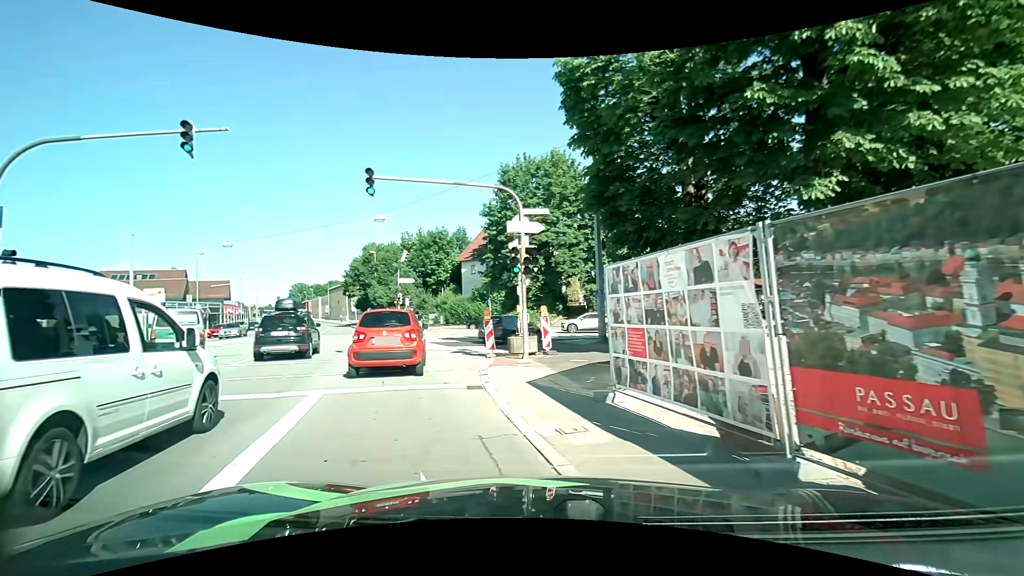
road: primary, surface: asphalt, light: Day
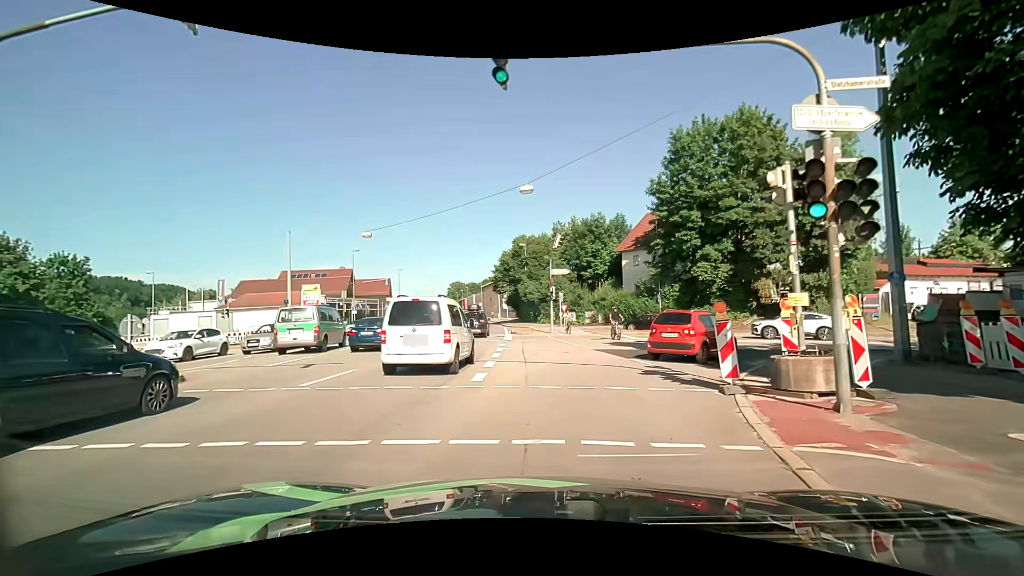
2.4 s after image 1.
(-1.7, +7.6) m; -18°
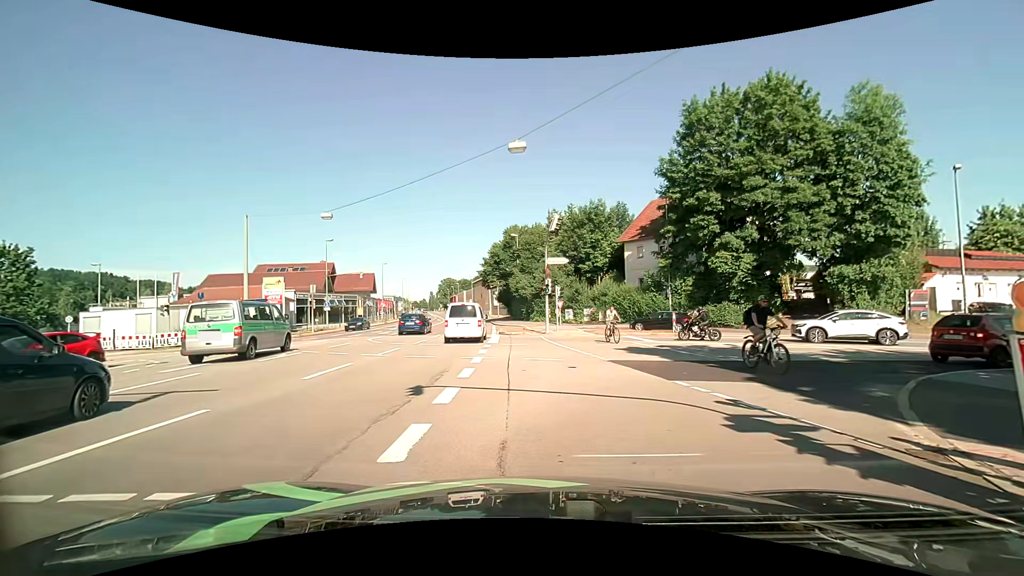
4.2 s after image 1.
(-0.1, +5.7) m; -1°
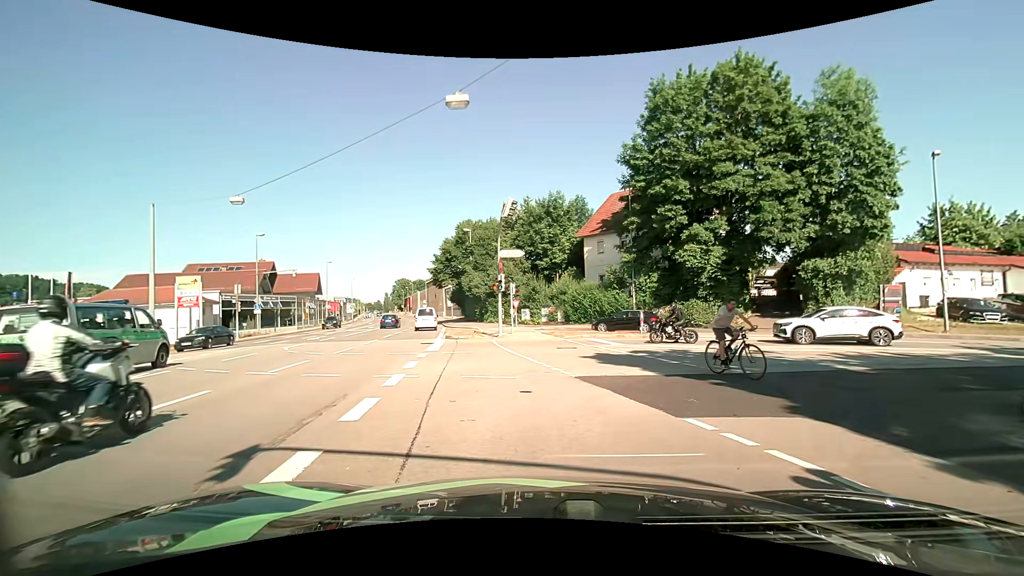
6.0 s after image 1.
(+0.2, +3.9) m; +5°
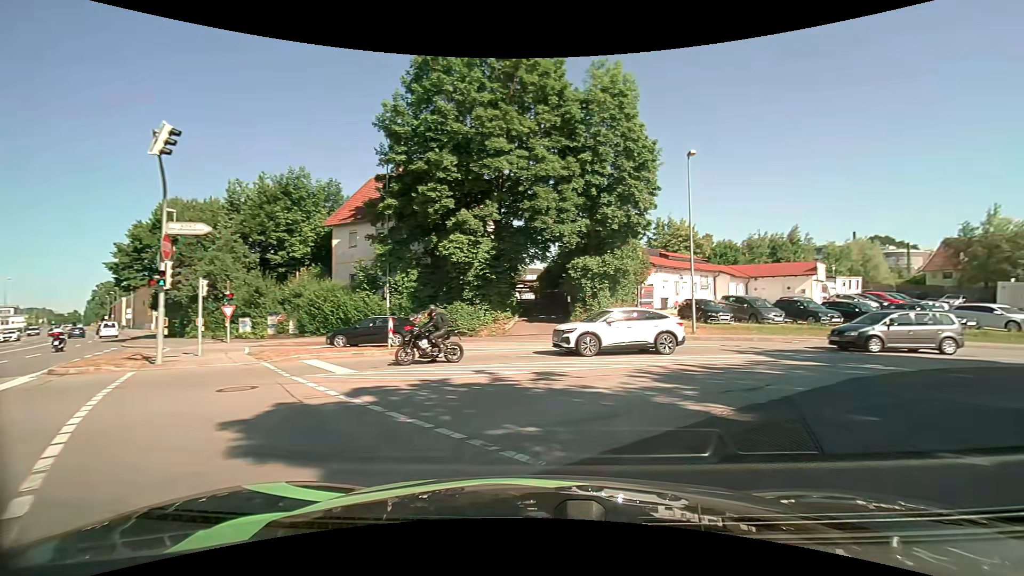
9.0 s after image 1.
(+1.4, +7.9) m; +27°
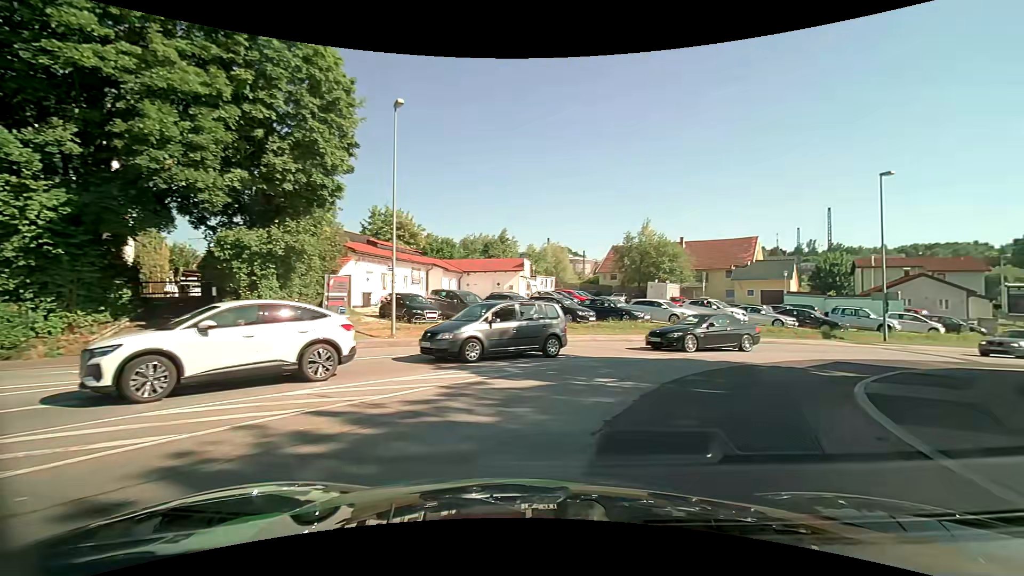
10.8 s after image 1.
(+2.1, +7.2) m; +32°
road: tertiary
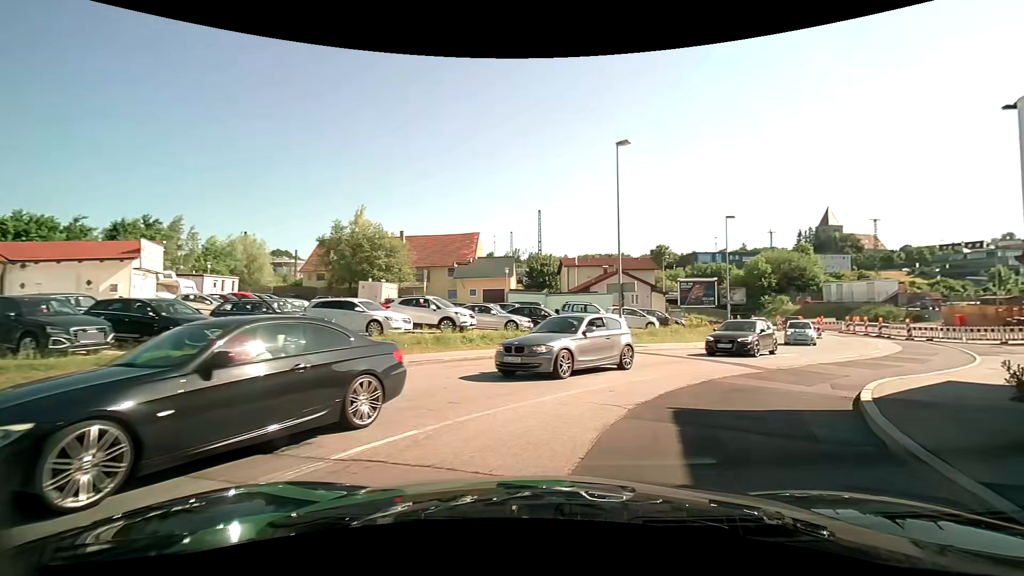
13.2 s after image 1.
(+2.8, +11.5) m; +29°
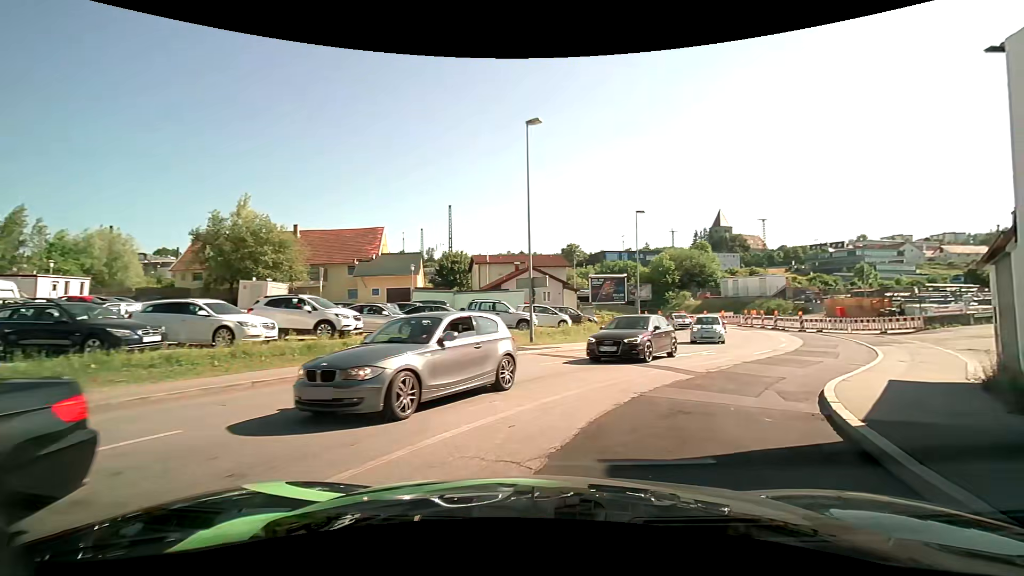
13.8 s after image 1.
(+0.3, +3.0) m; +10°
(+3, +10) (+8, +18) (+13, +26) (+17, +36) (+19, +45) (+18, +55) (+17, +65) (+14, +75) (+12, +85) (+9, +94) m
